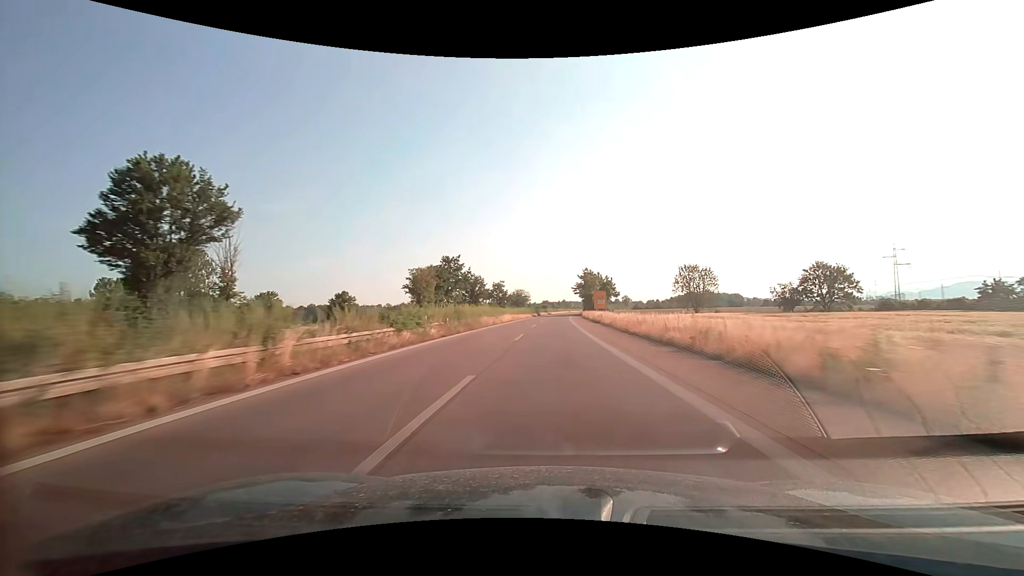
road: trunk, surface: asphalt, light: Day
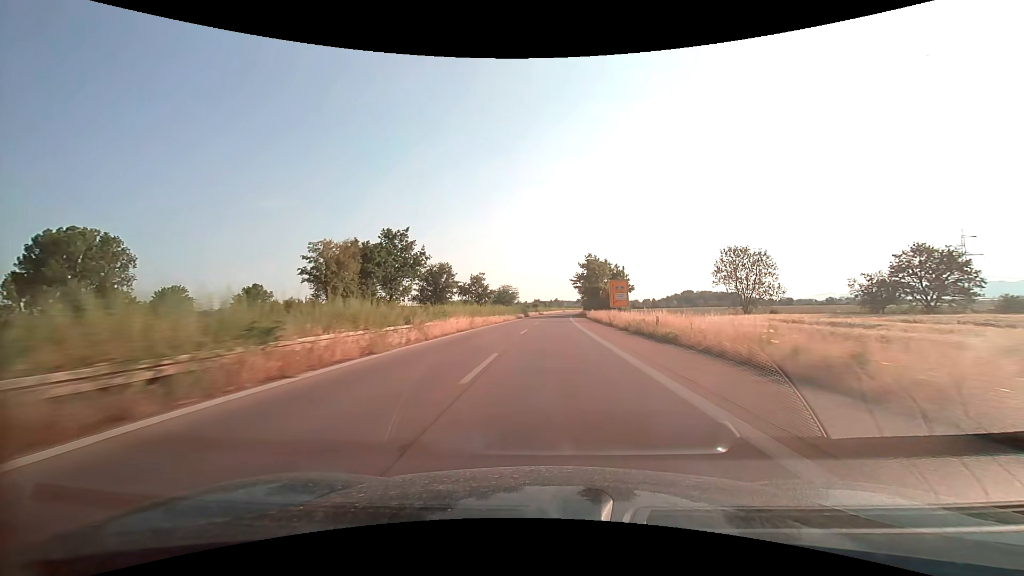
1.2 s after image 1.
(+0.2, +31.6) m; +1°
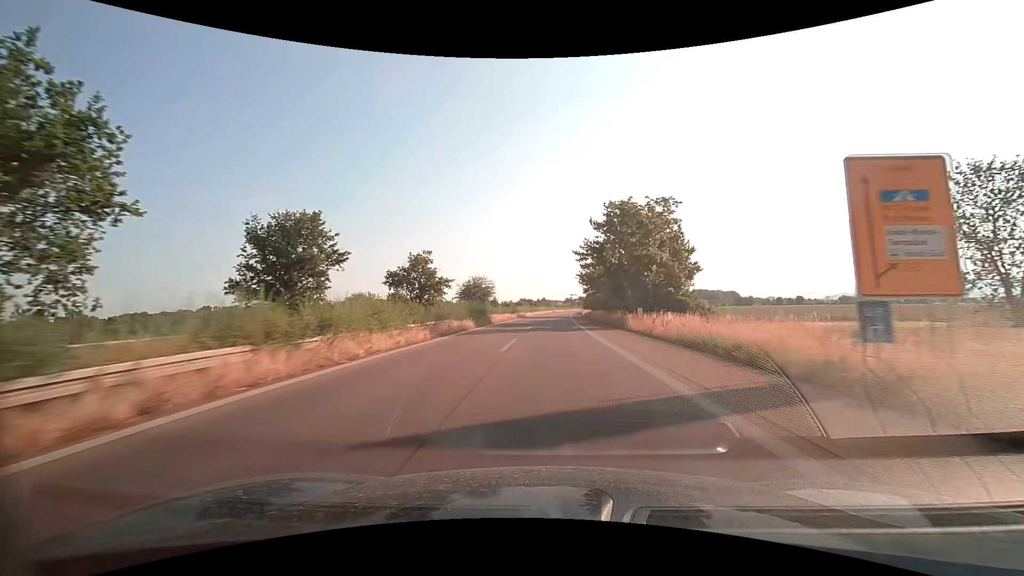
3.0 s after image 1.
(+0.6, +47.4) m; +1°
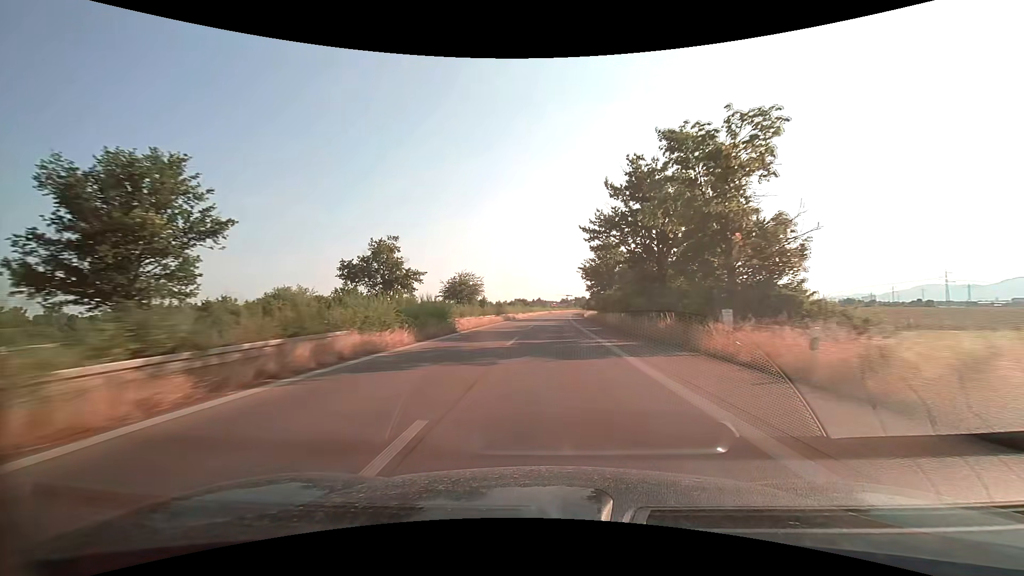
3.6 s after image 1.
(0.0, +15.8) m; 0°
(0, +10) (0, +20) (0, +30) (+1, +40) (+1, +50) (+1, +60) (+2, +70) (+2, +80) (+2, +90) (+3, +100) m
